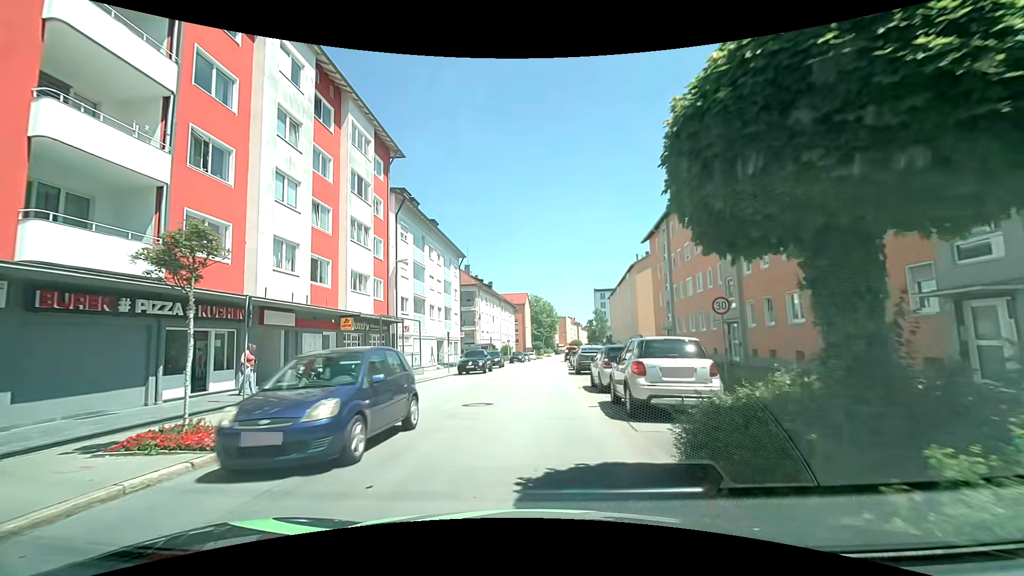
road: tertiary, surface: asphalt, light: Day
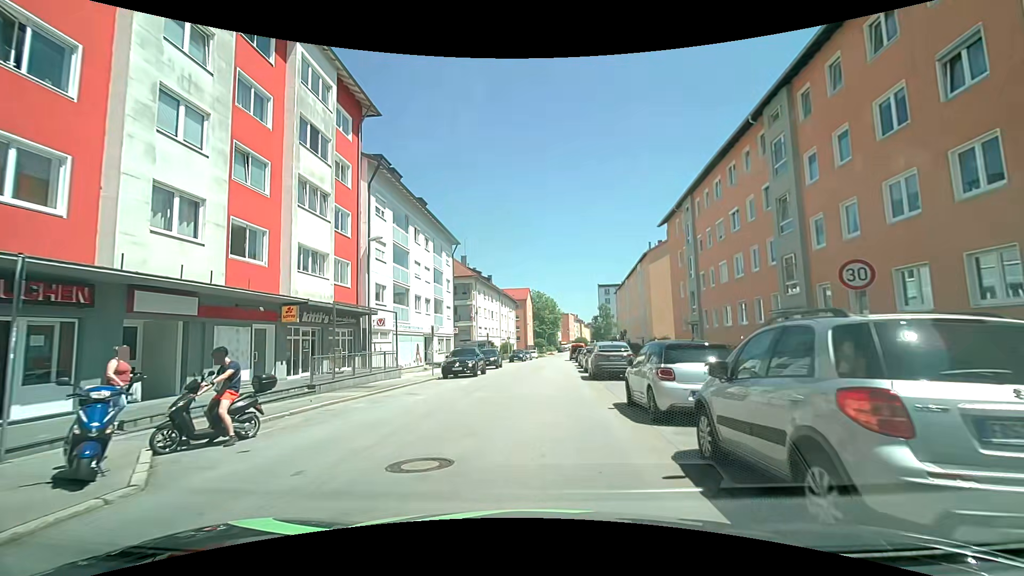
(0.0, +6.5) m; -1°
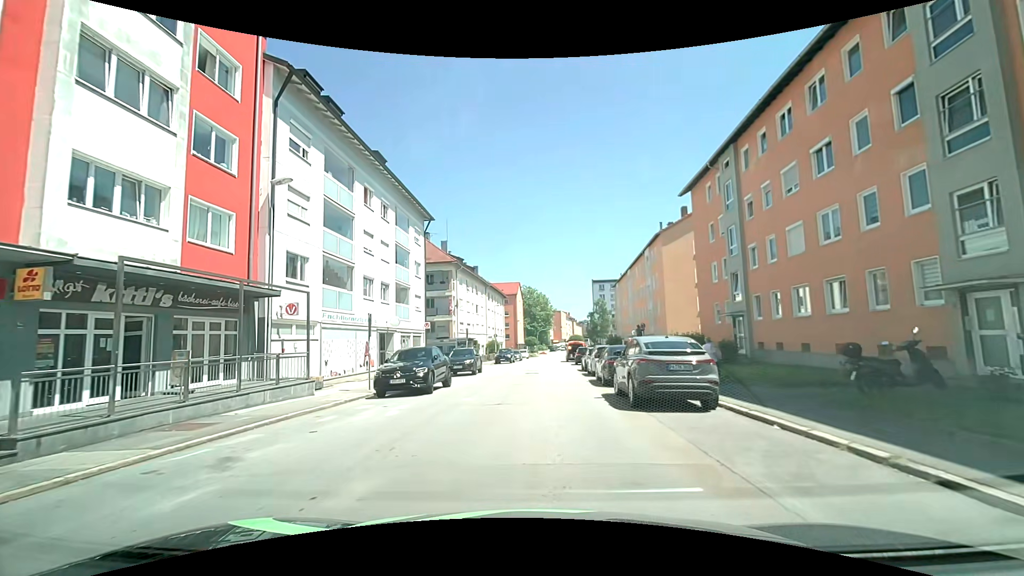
(+0.3, +10.0) m; +2°
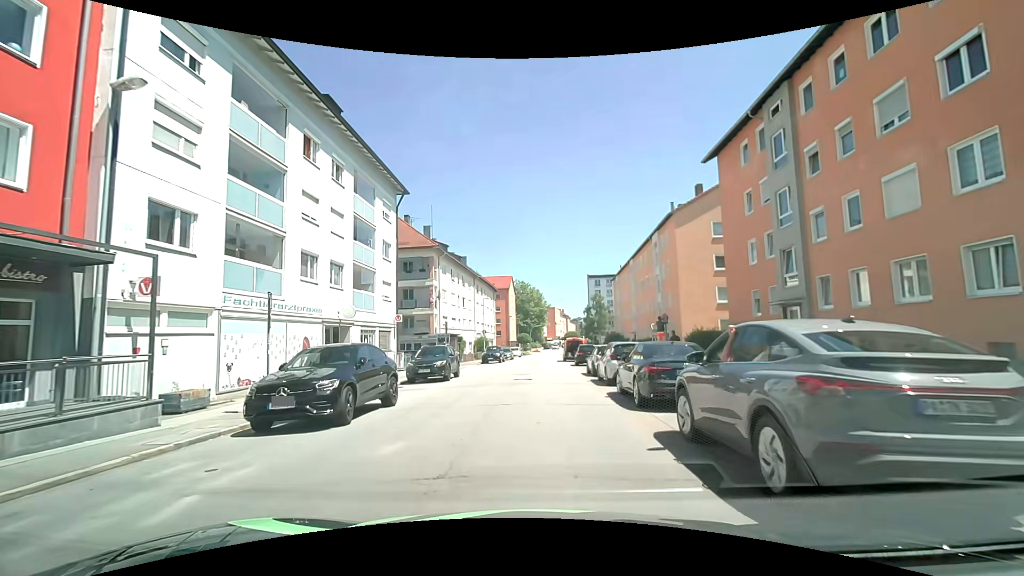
(0.0, +7.0) m; -1°
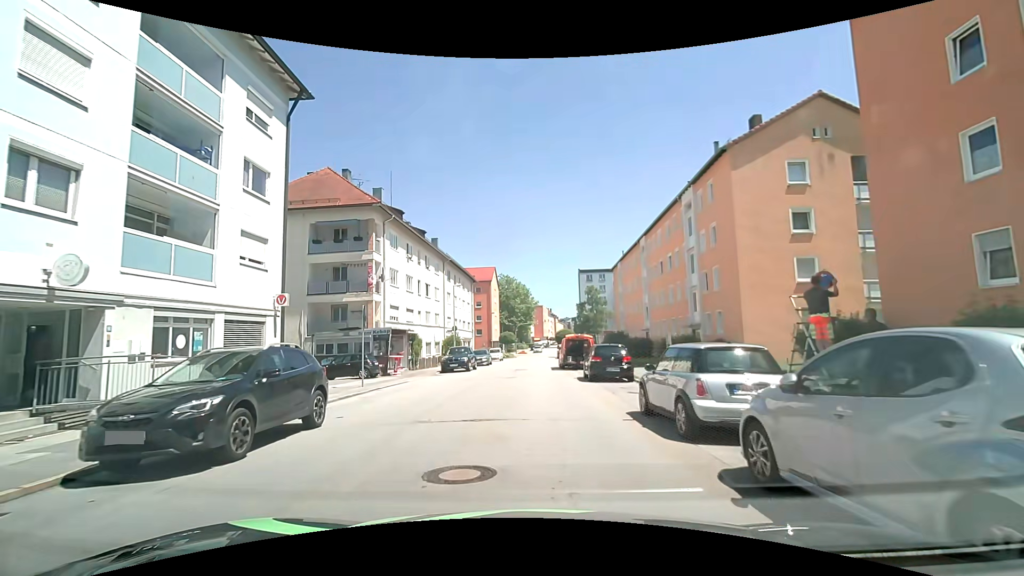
(+0.4, +14.8) m; +3°
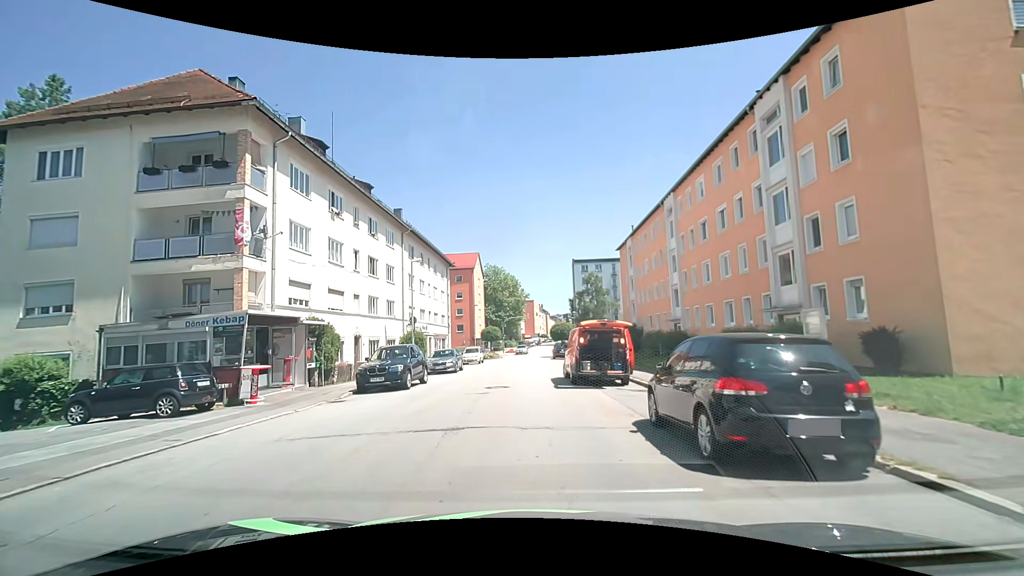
(+0.1, +14.0) m; +1°
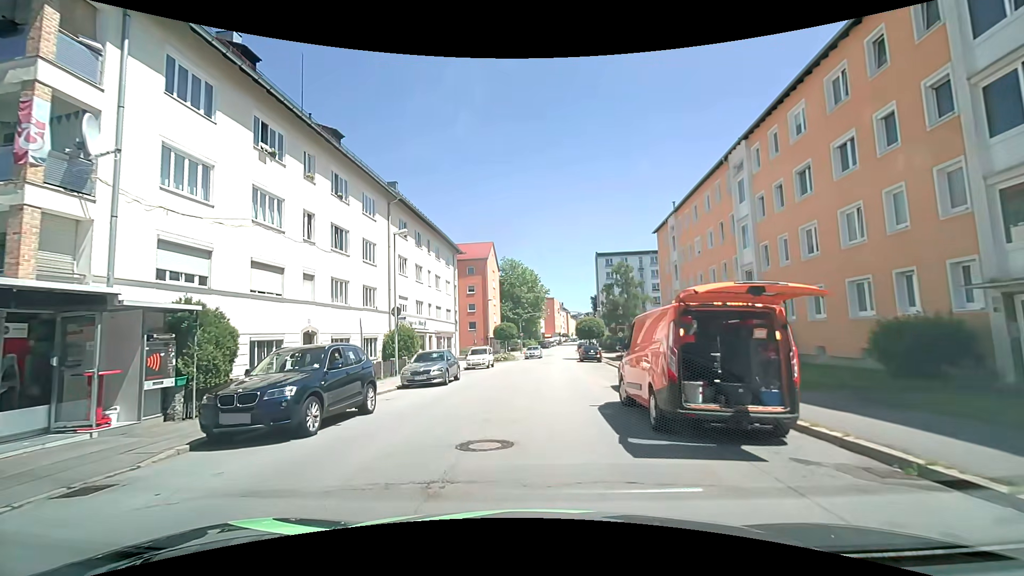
(-0.1, +9.4) m; -1°
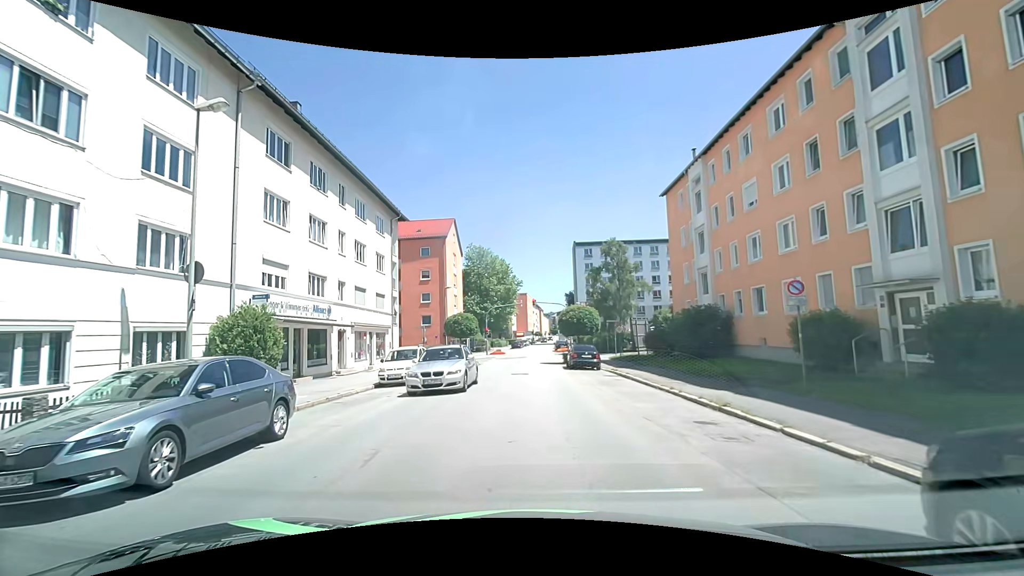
(+0.1, +14.4) m; +2°
(0, +10) (0, +20) (0, +30) (+1, +40) (+1, +50) (+2, +60) (+2, +70) (+2, +80) (+3, +90) (+4, +100) m
